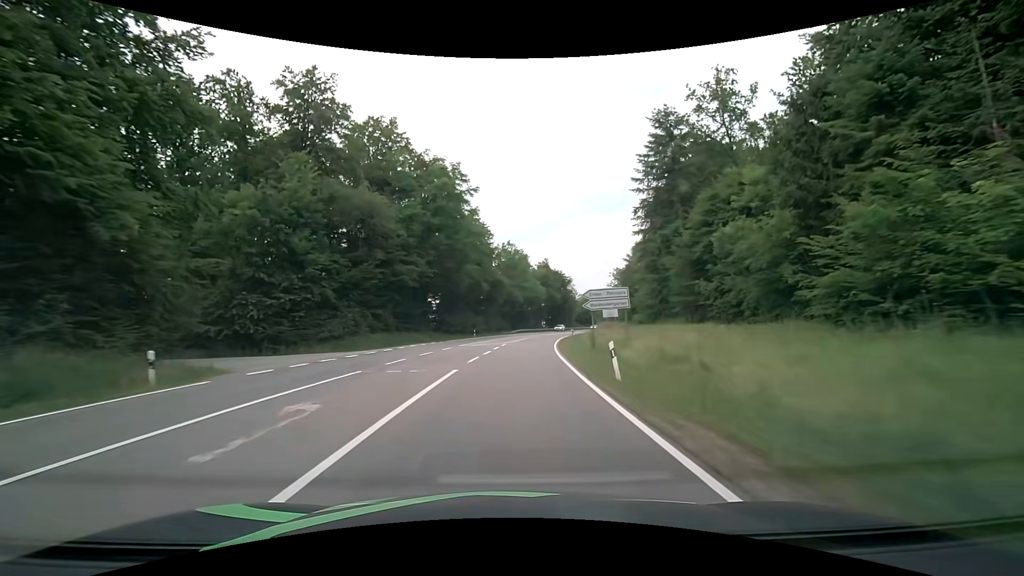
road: secondary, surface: asphalt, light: Day
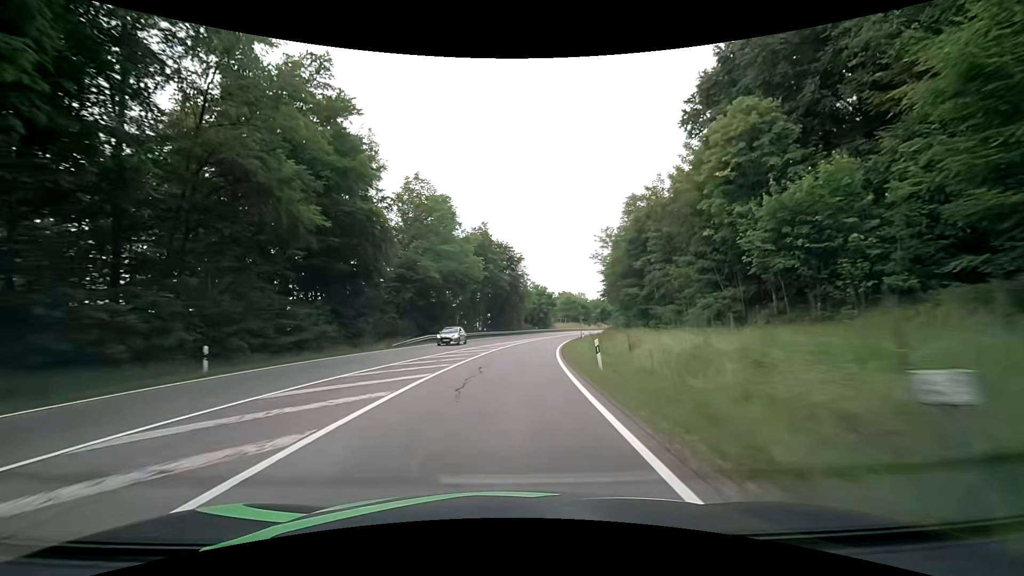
(+3.5, +49.7) m; +7°
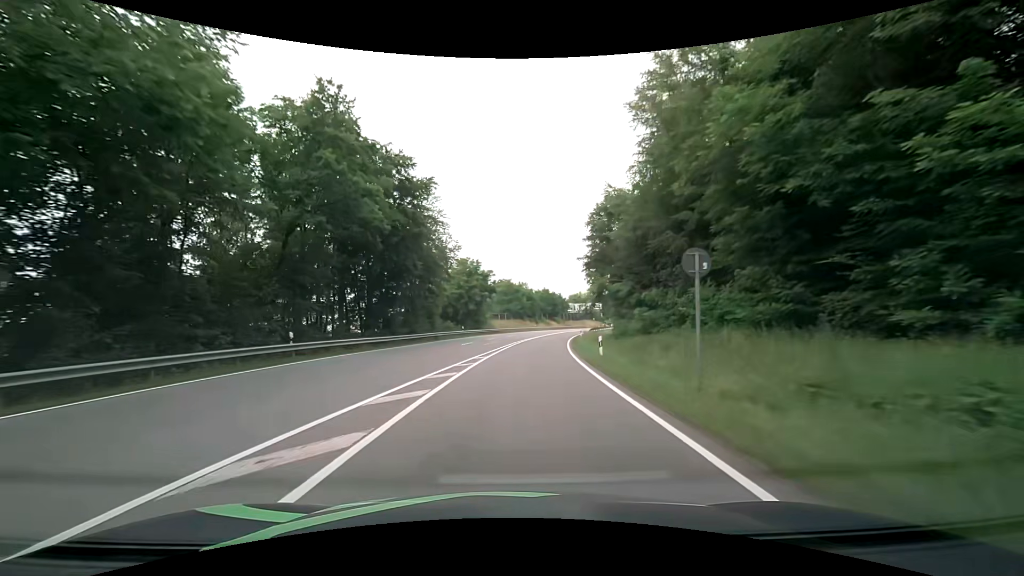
(+3.0, +46.0) m; +8°
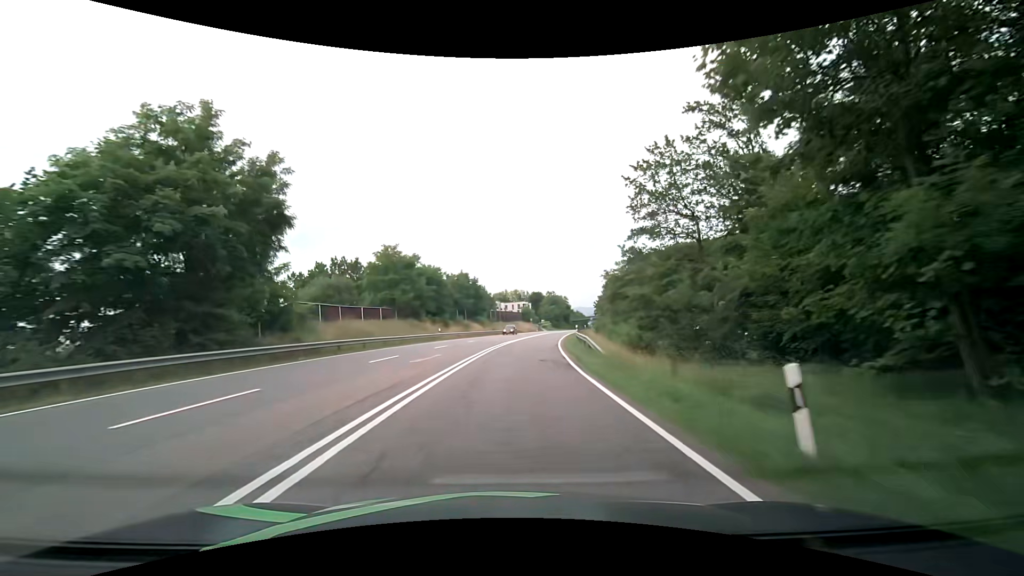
(+4.4, +51.7) m; +9°
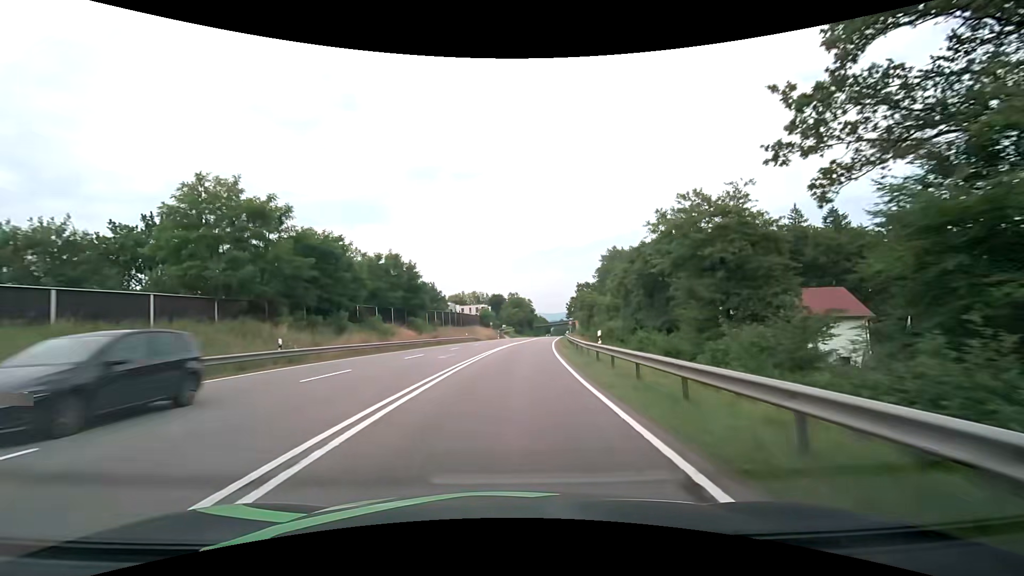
(+1.2, +28.7) m; +5°
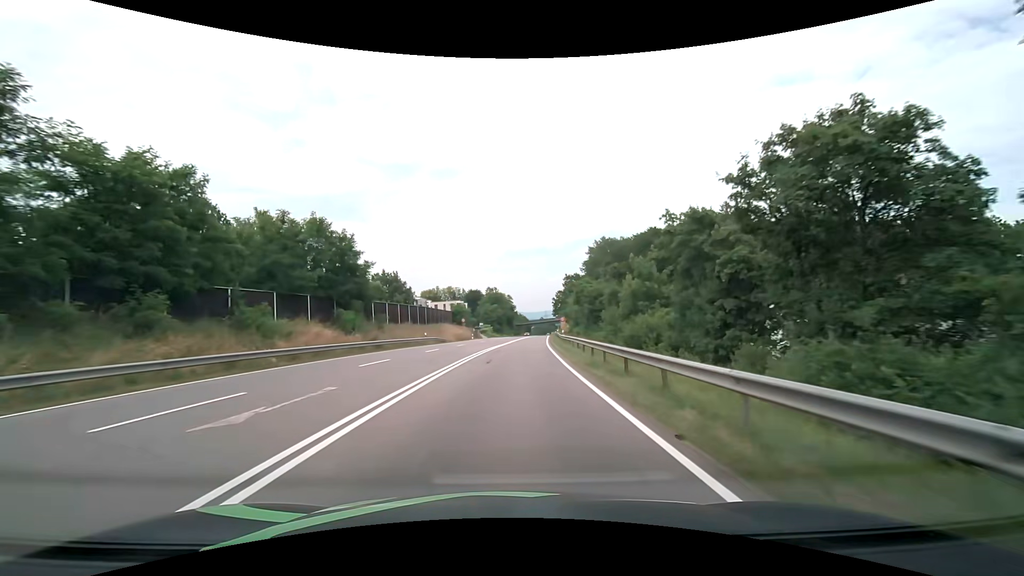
(+0.4, +18.8) m; +3°
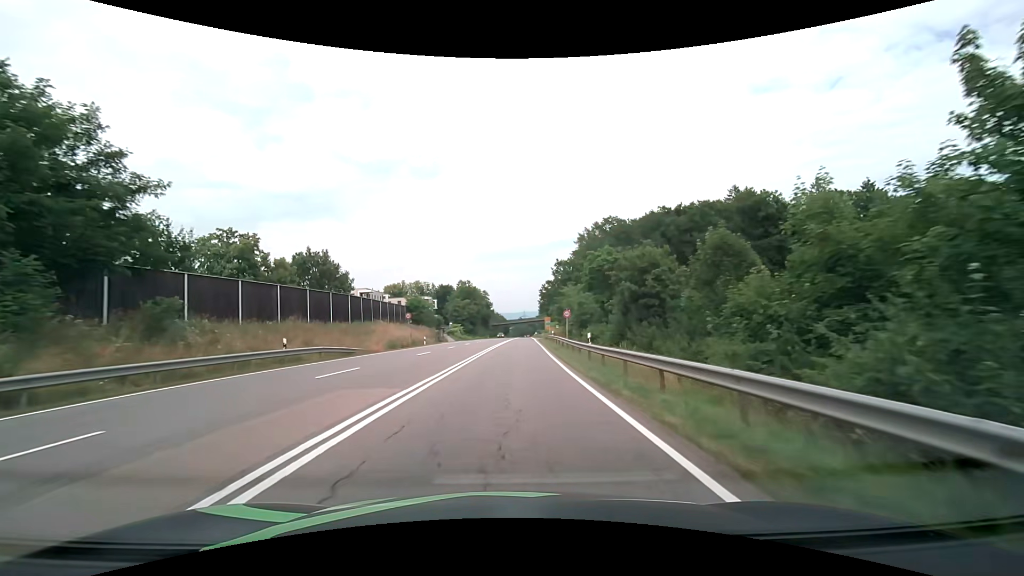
(+0.7, +27.9) m; +2°
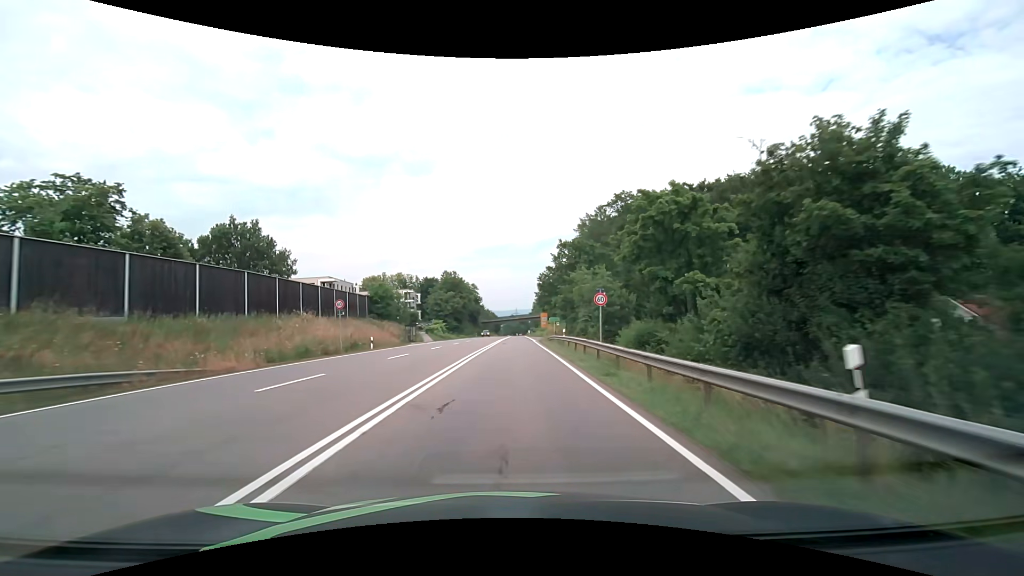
(+0.2, +18.5) m; +1°
(0, +10) (0, +20) (0, +30) (0, +40) (+1, +50) (+1, +60) (+1, +70) (+1, +80) (+2, +90) (+2, +100) m
